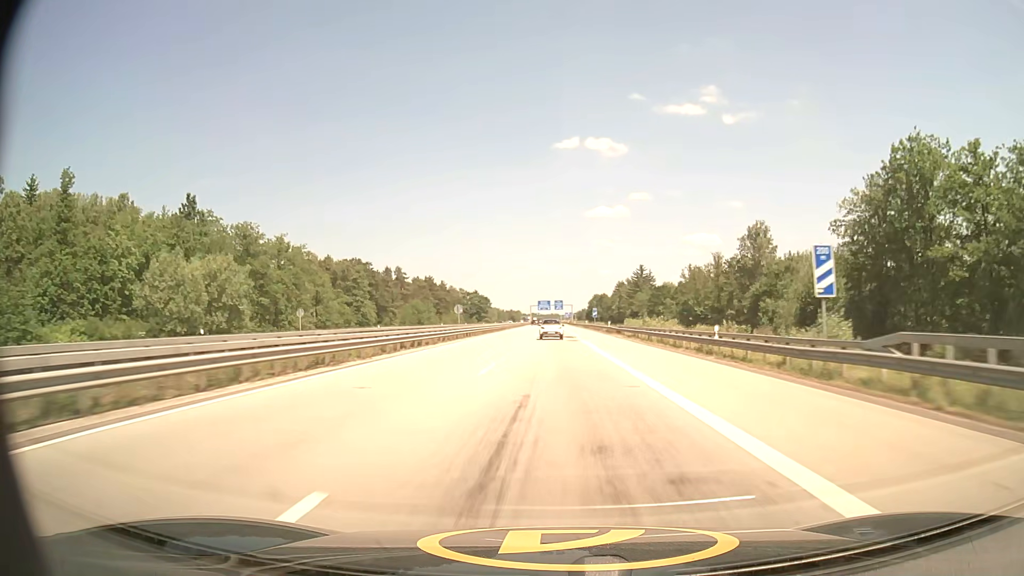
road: motorway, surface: asphalt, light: Day
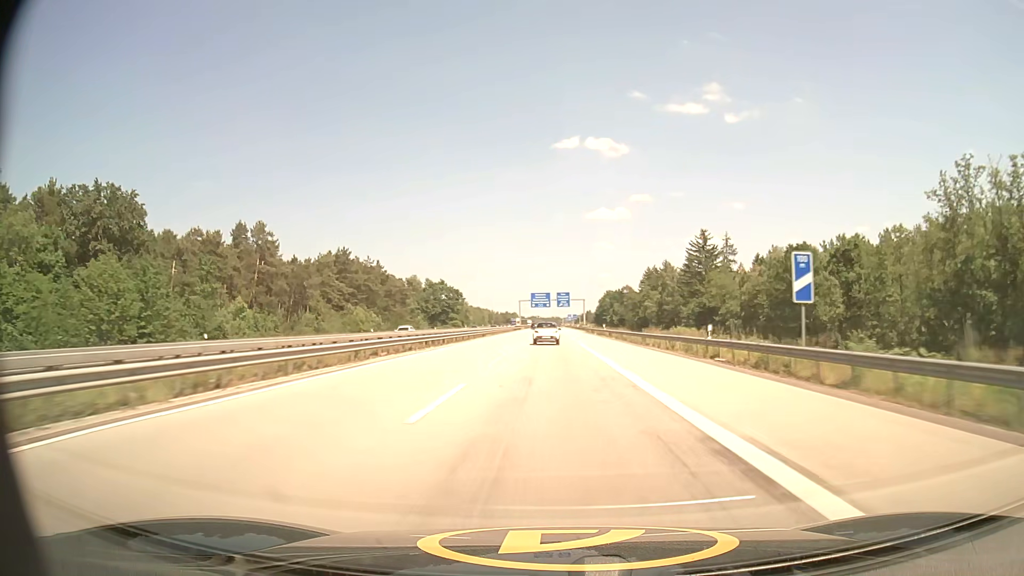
(-0.1, +98.5) m; 0°
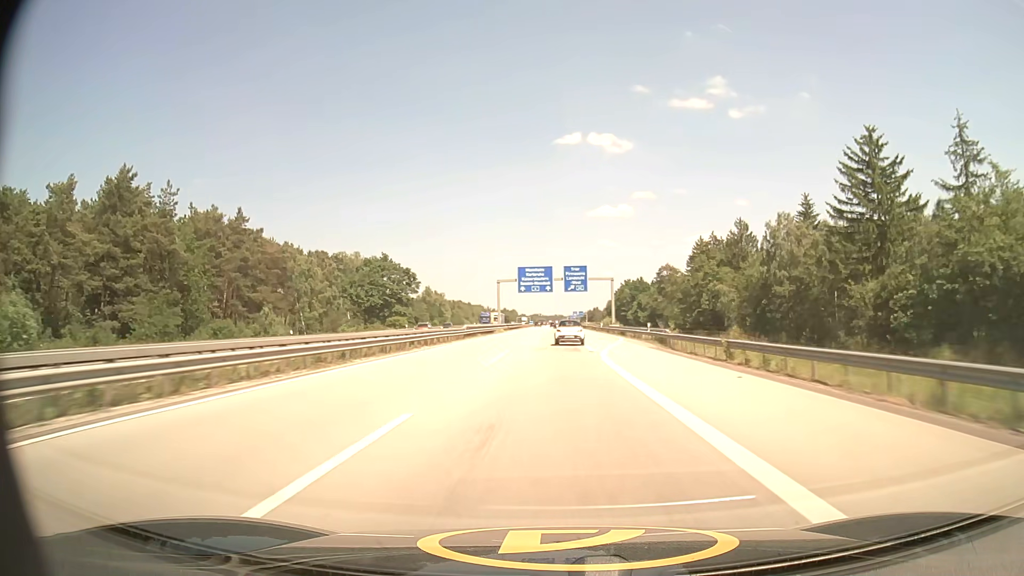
(0.0, +77.9) m; 0°
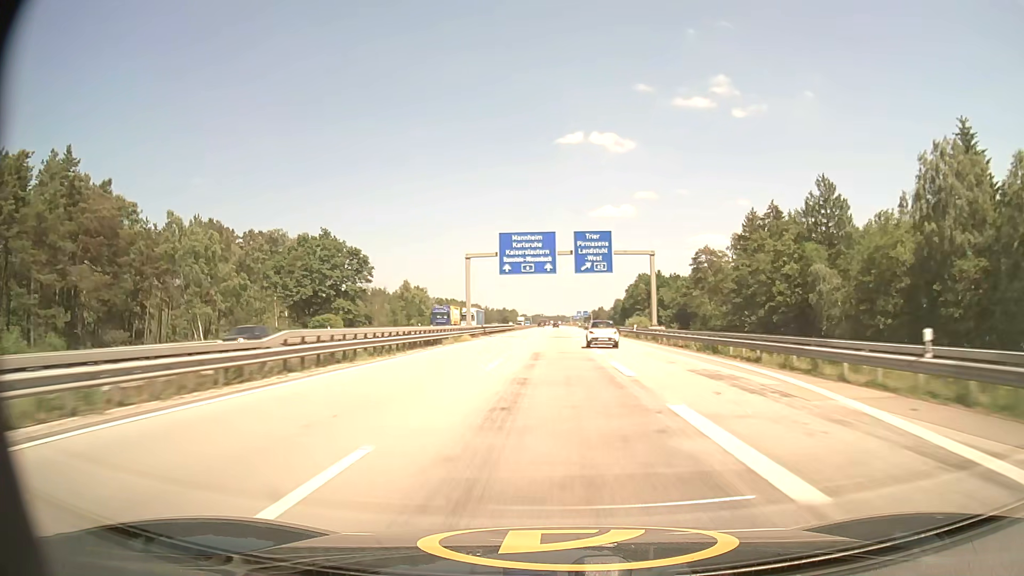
(-0.1, +38.9) m; 0°
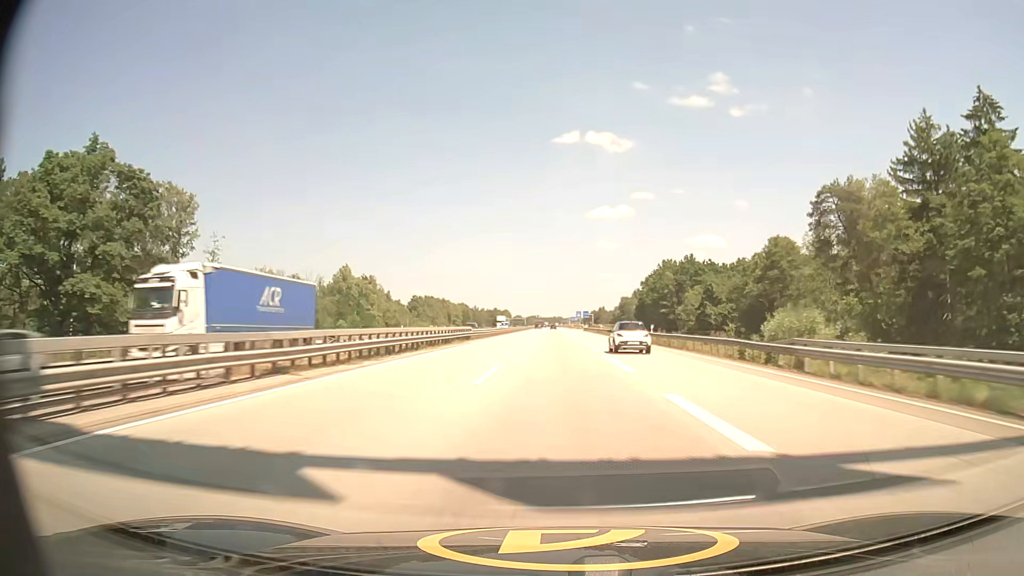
(+0.1, +58.6) m; 0°
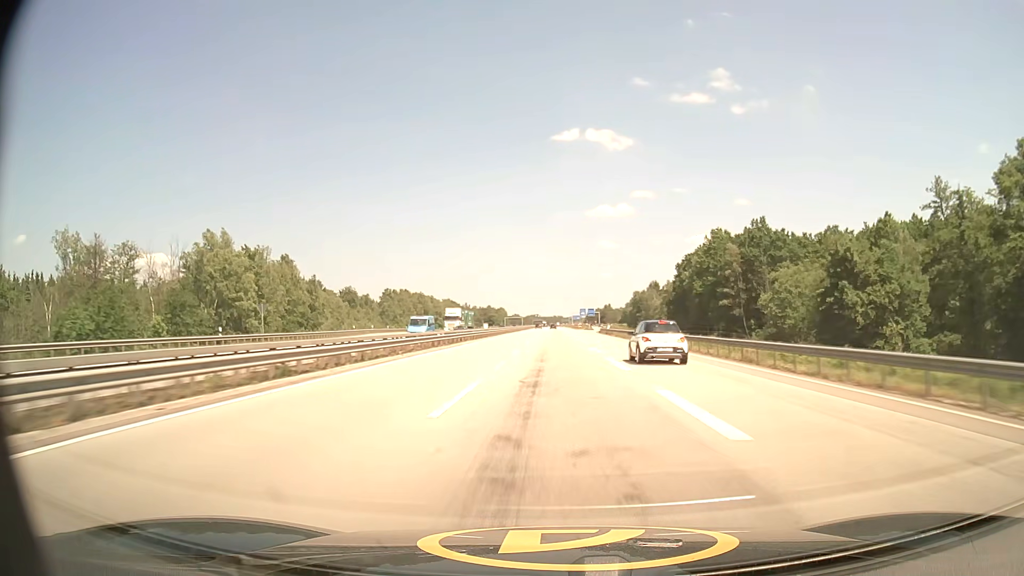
(+0.3, +59.8) m; 0°
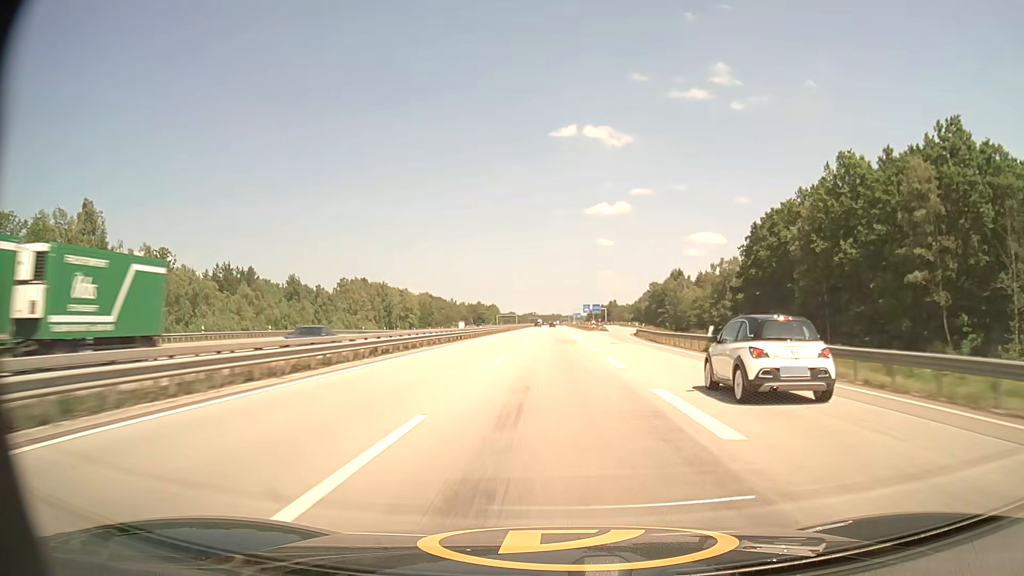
(+0.2, +60.6) m; 0°
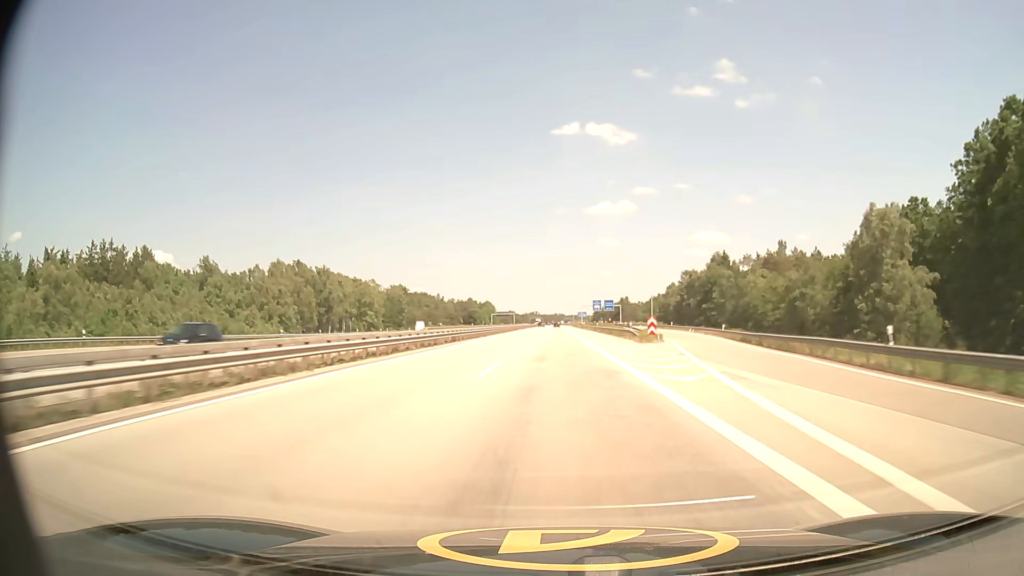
(-0.2, +60.6) m; 0°
(0, +10) (0, +20) (0, +30) (0, +40) (0, +50) (0, +60) (0, +70) (0, +80) (0, +90) (0, +100) m
